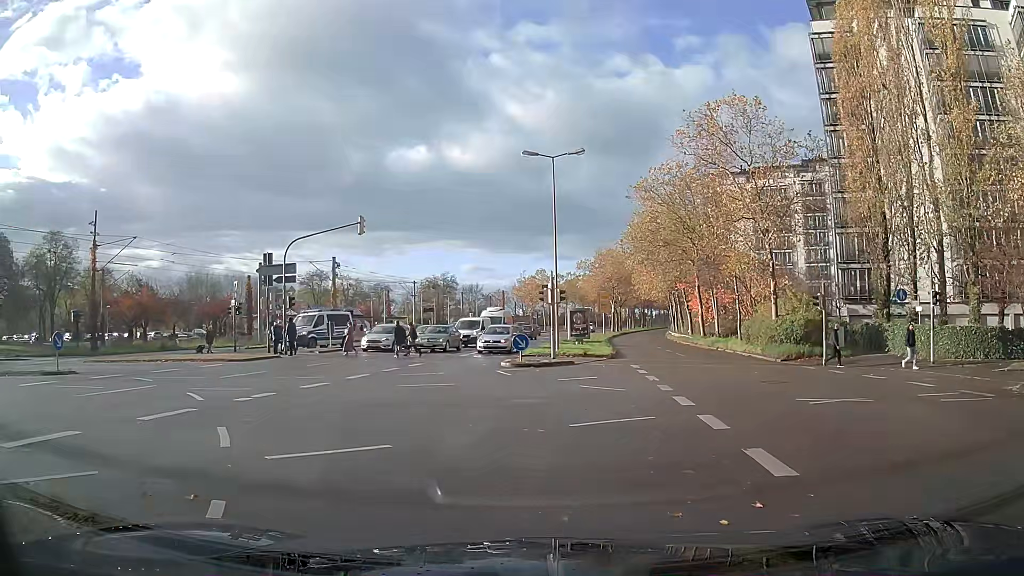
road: secondary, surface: asphalt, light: Day
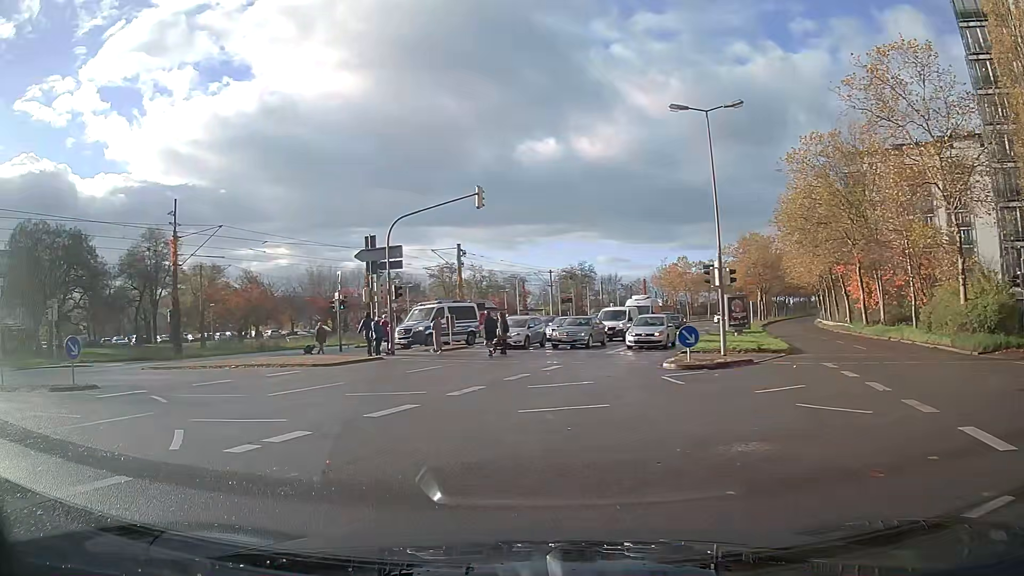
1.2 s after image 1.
(-0.6, +5.7) m; -13°
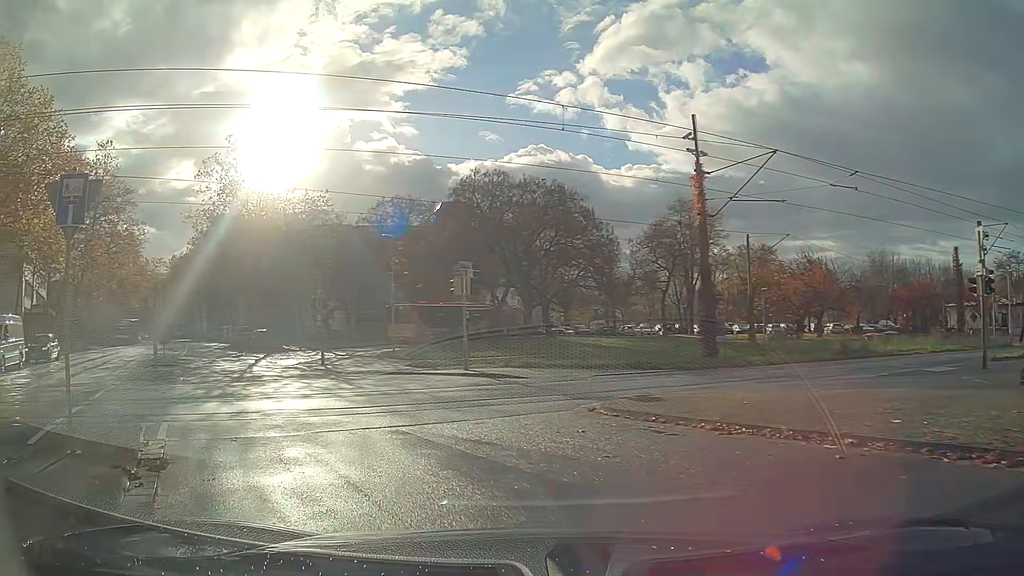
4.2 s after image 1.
(-6.4, +14.3) m; -48°
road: secondary_link
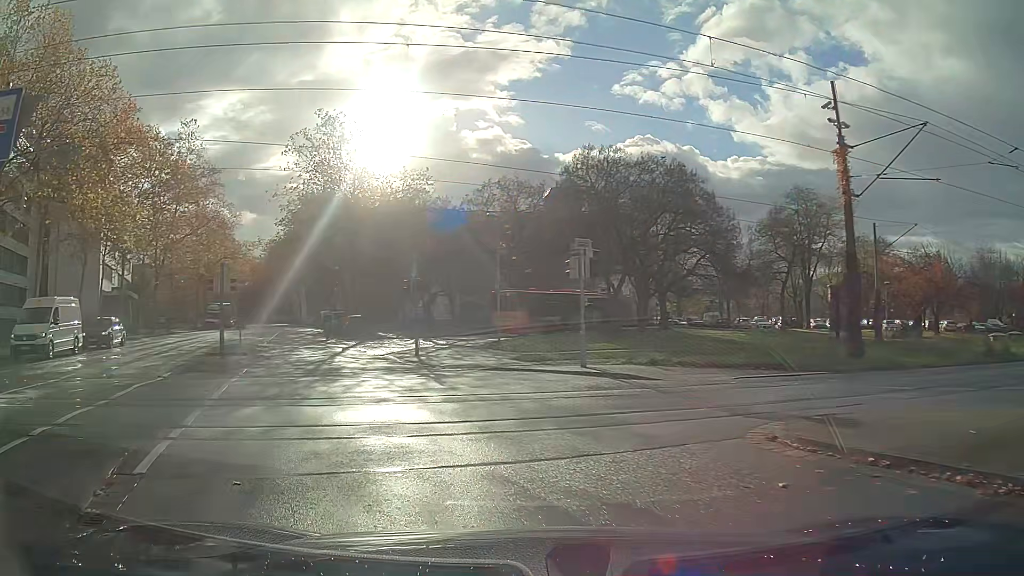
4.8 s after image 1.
(-0.2, +3.2) m; -8°
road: residential
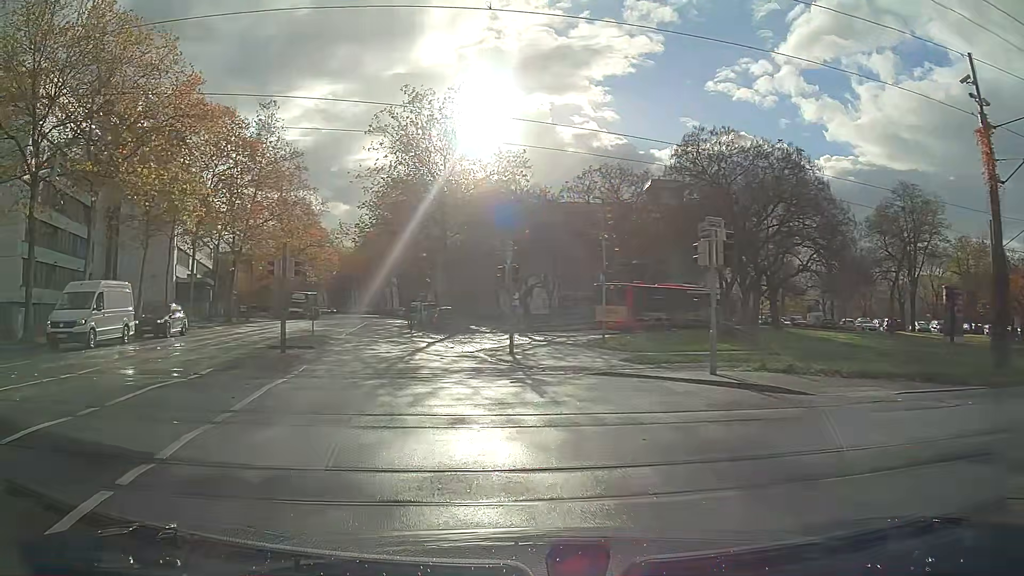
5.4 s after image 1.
(-0.2, +3.2) m; -7°
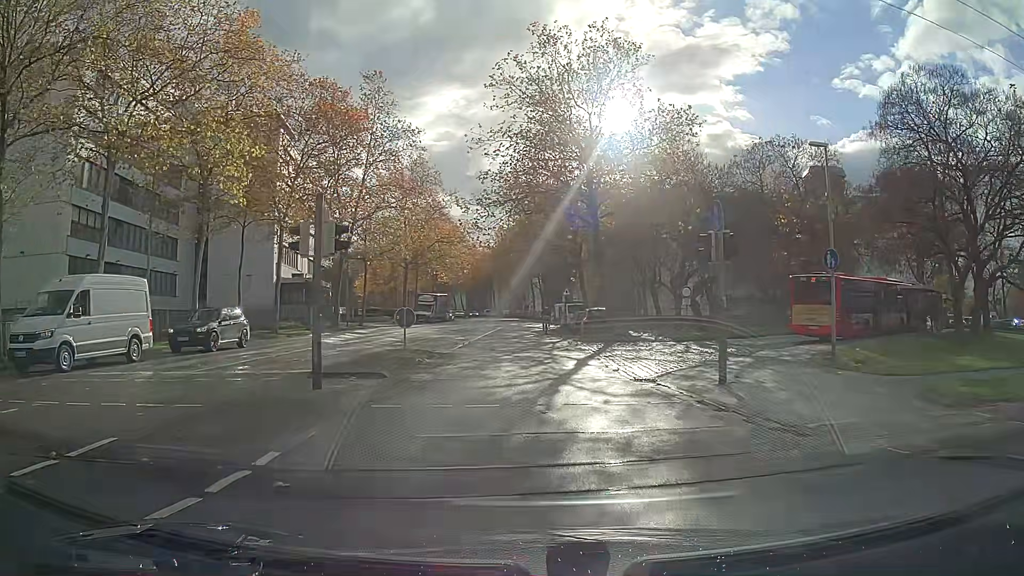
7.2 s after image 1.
(-0.9, +9.2) m; -10°
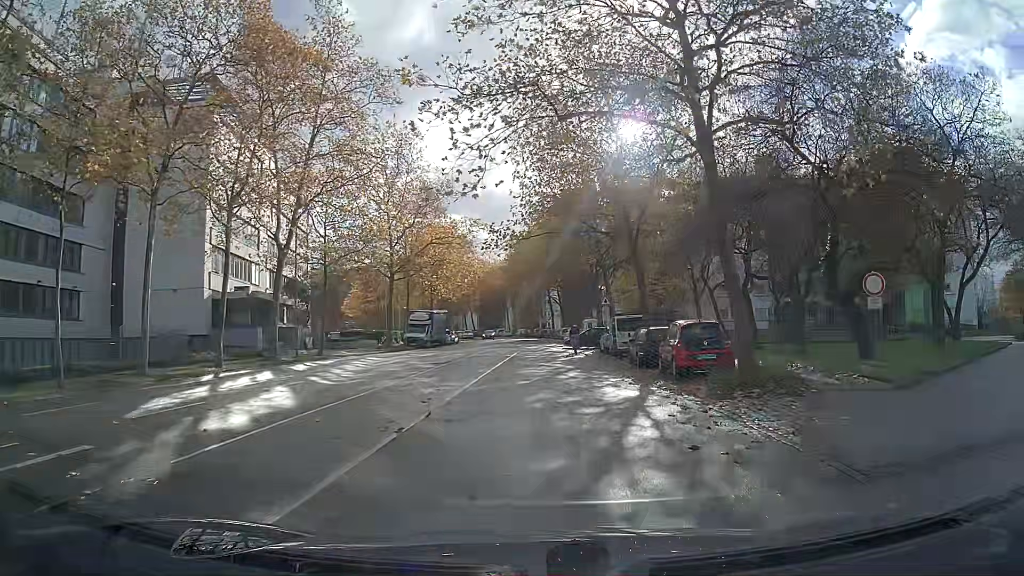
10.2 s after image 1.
(-0.1, +17.2) m; +1°
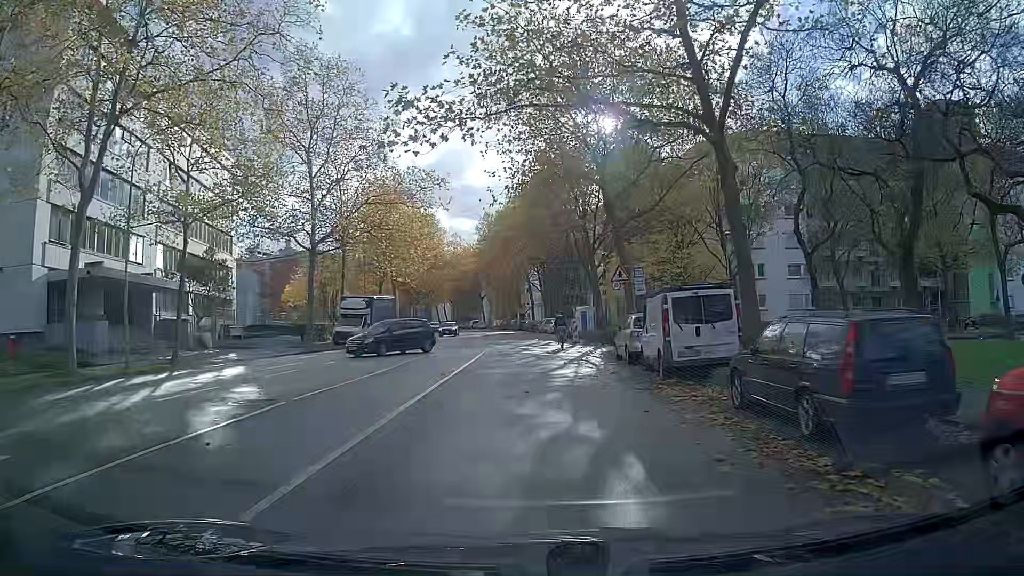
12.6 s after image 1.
(+0.1, +16.3) m; +1°
(0, +10) (0, +20) (0, +30) (0, +40) (0, +50) (-1, +60) (-2, +70) (-3, +80) (-5, +90) (-6, +100) m
